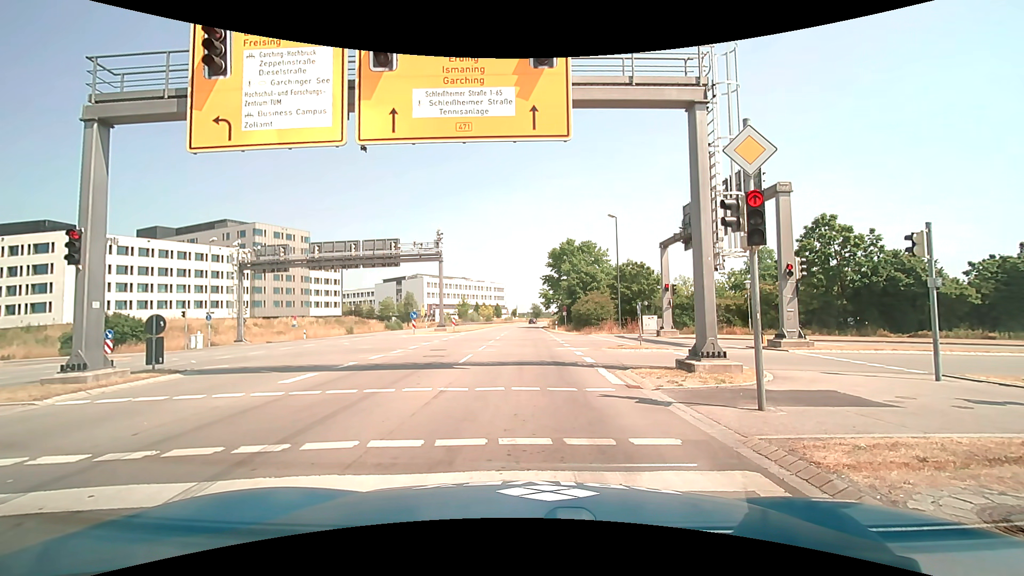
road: primary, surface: asphalt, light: Day
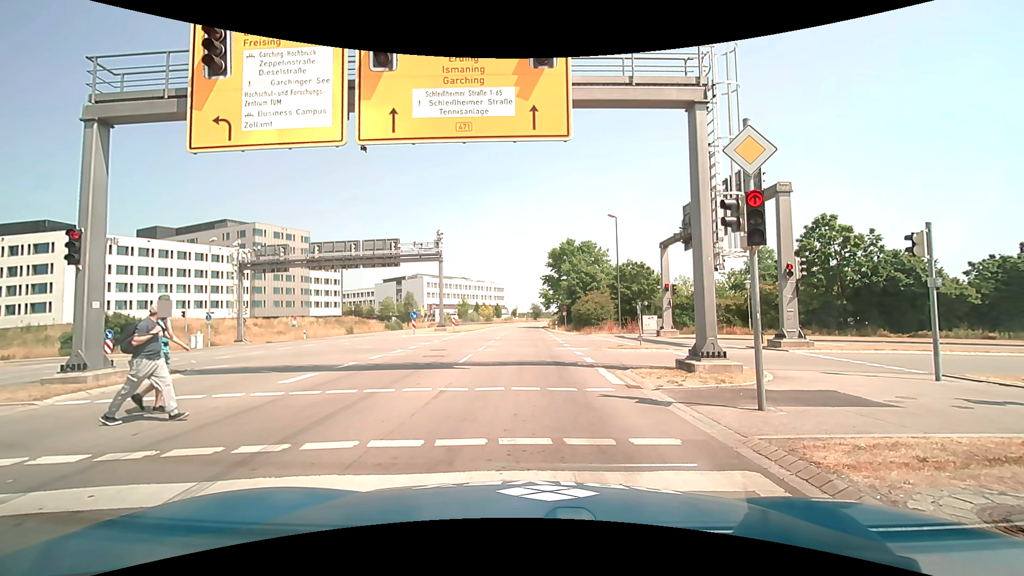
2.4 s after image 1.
(0.0, 0.0) m; 0°
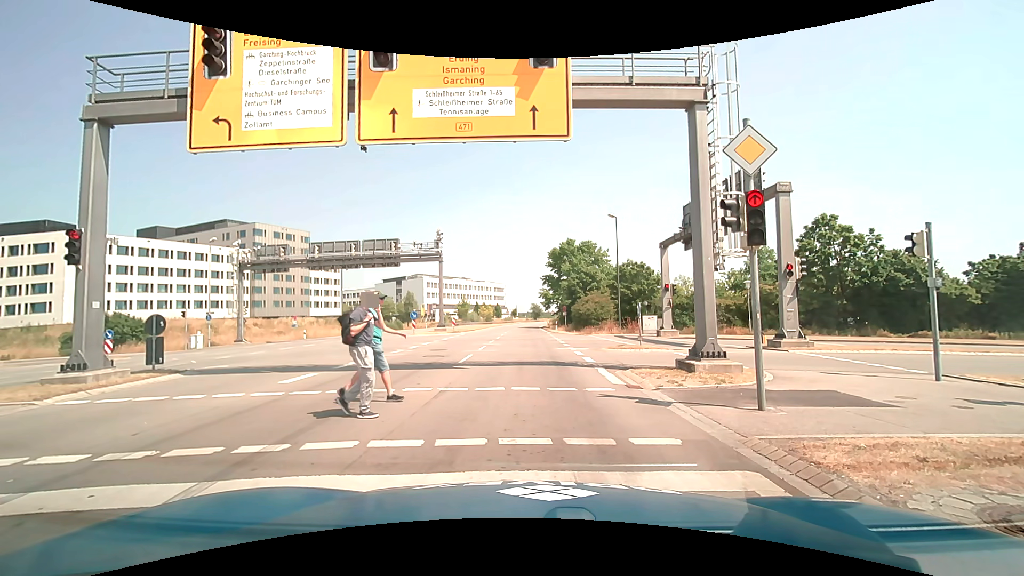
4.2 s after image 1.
(0.0, 0.0) m; 0°
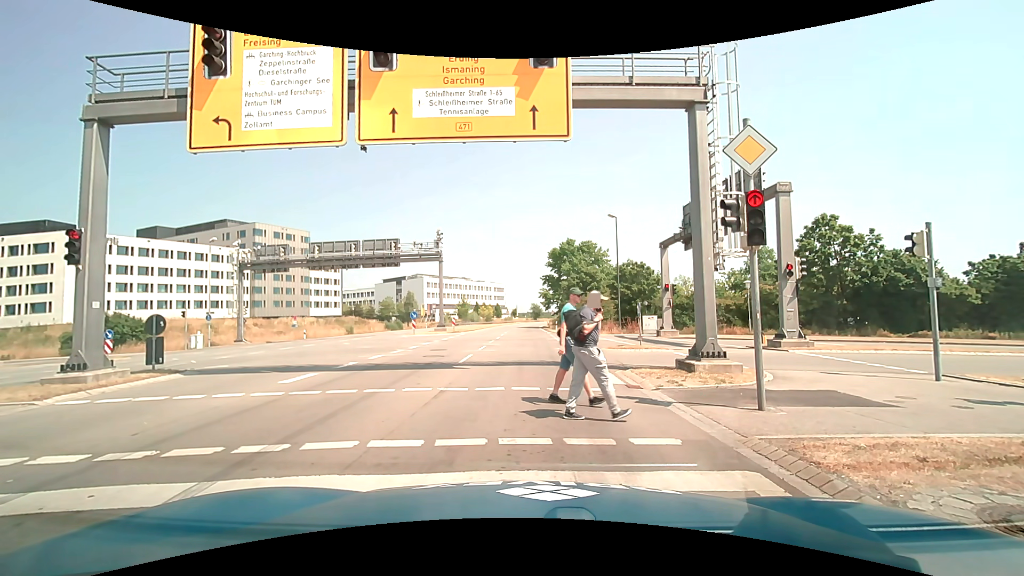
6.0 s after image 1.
(0.0, 0.0) m; 0°
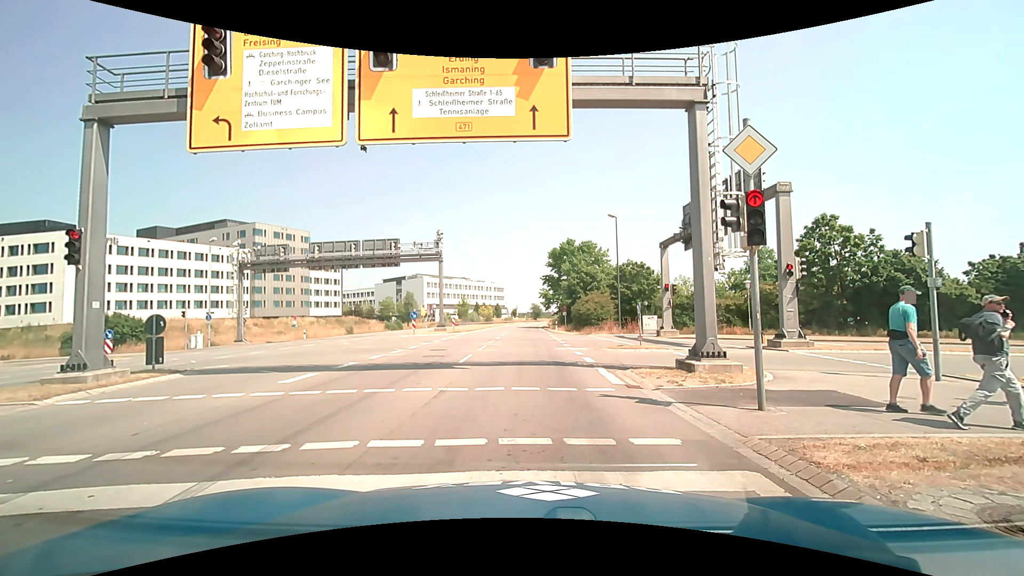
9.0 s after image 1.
(0.0, 0.0) m; 0°
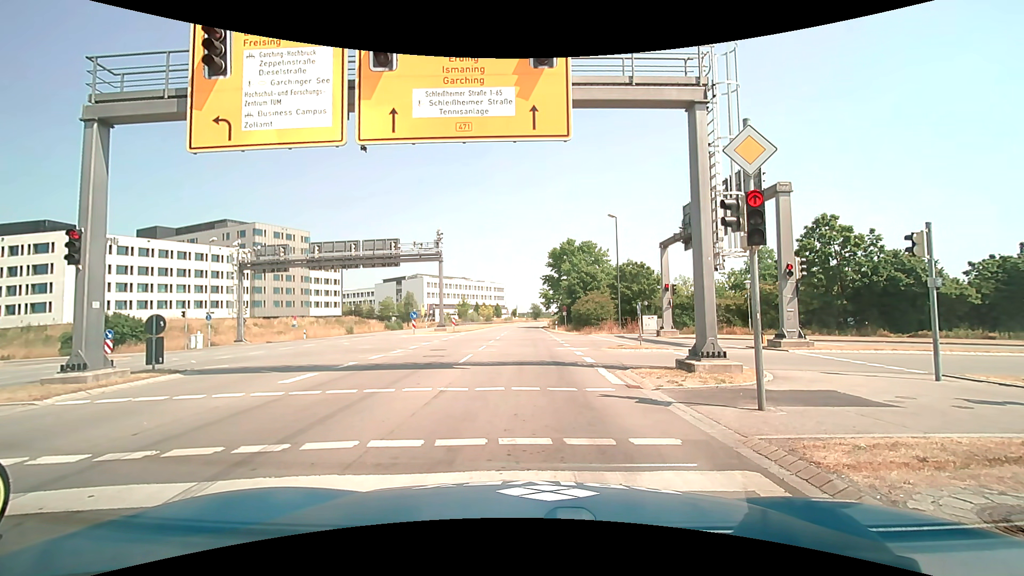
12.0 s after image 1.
(0.0, 0.0) m; 0°
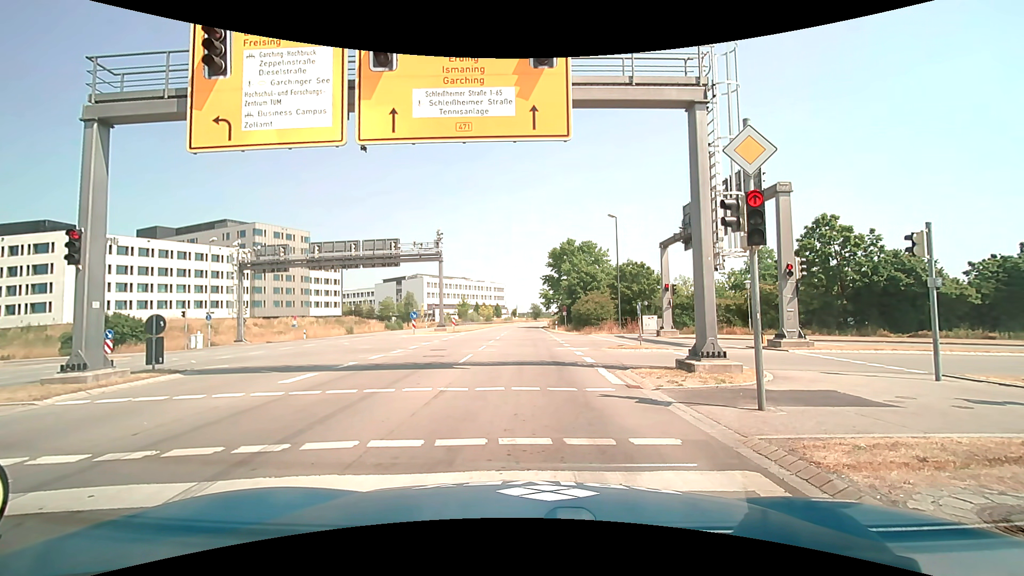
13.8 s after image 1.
(0.0, 0.0) m; 0°
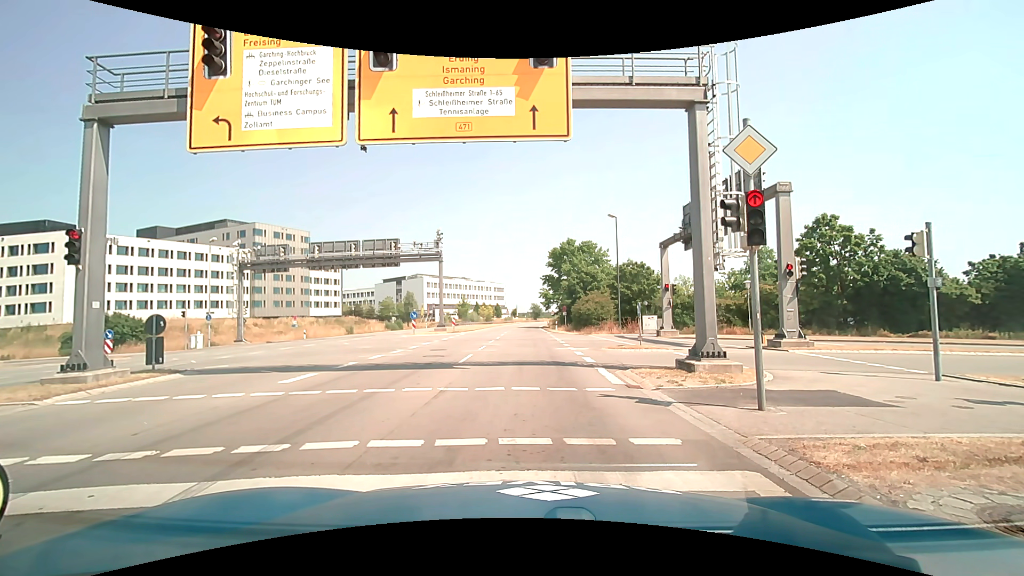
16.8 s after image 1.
(0.0, 0.0) m; 0°
